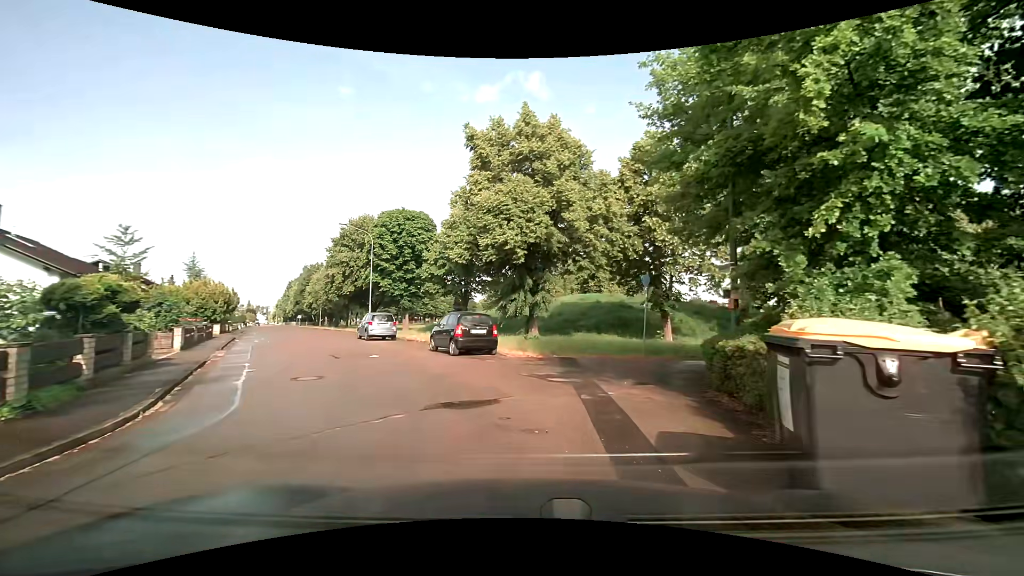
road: residential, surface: asphalt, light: Day
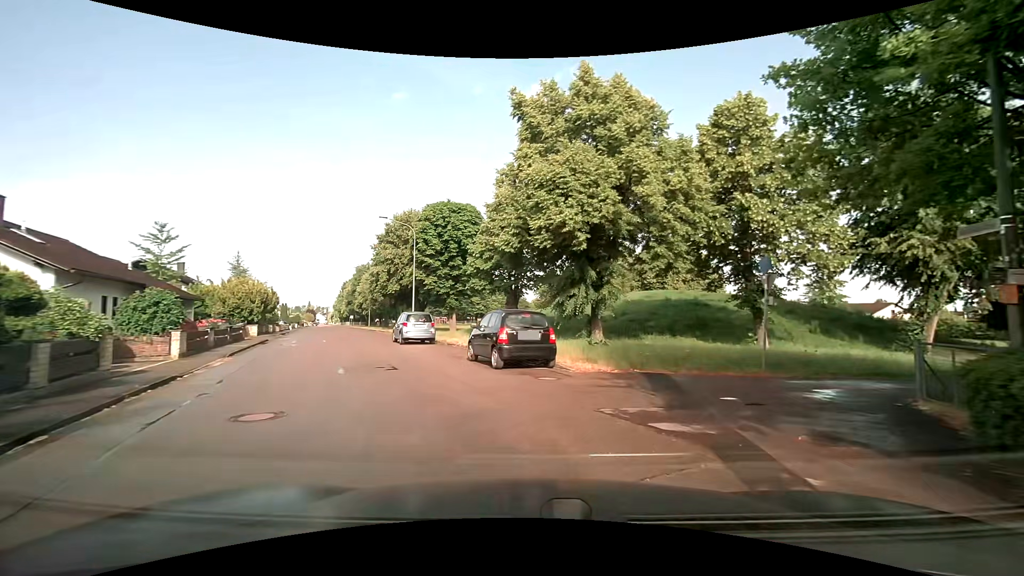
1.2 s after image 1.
(-0.1, +4.5) m; -4°
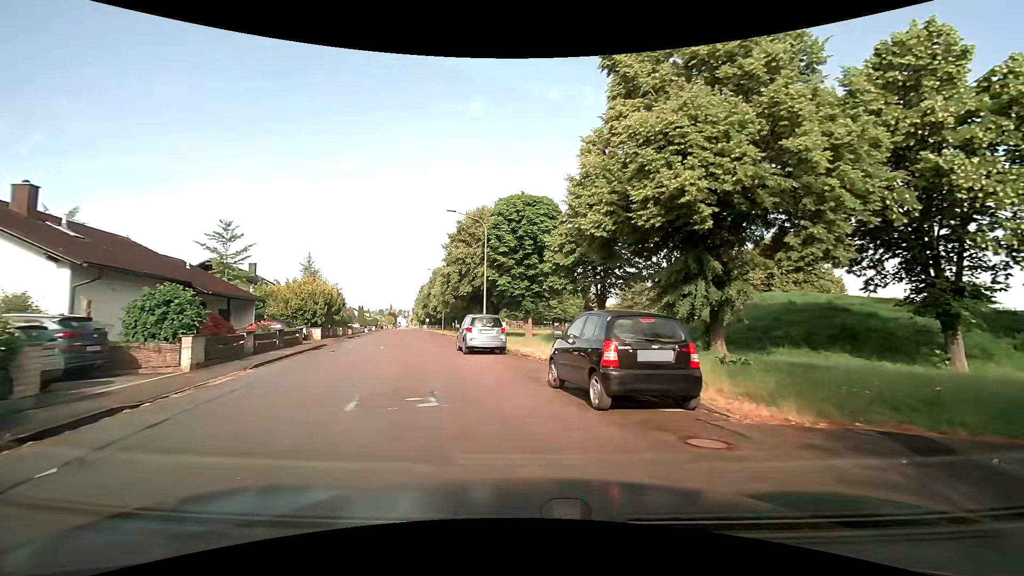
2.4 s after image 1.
(-0.4, +5.0) m; -9°
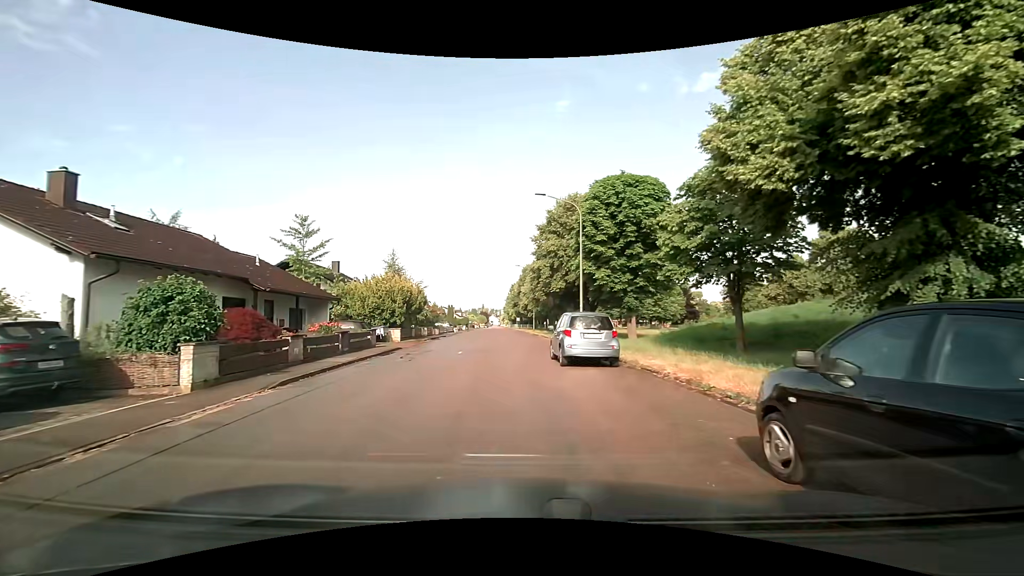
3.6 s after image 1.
(-0.4, +5.2) m; -10°
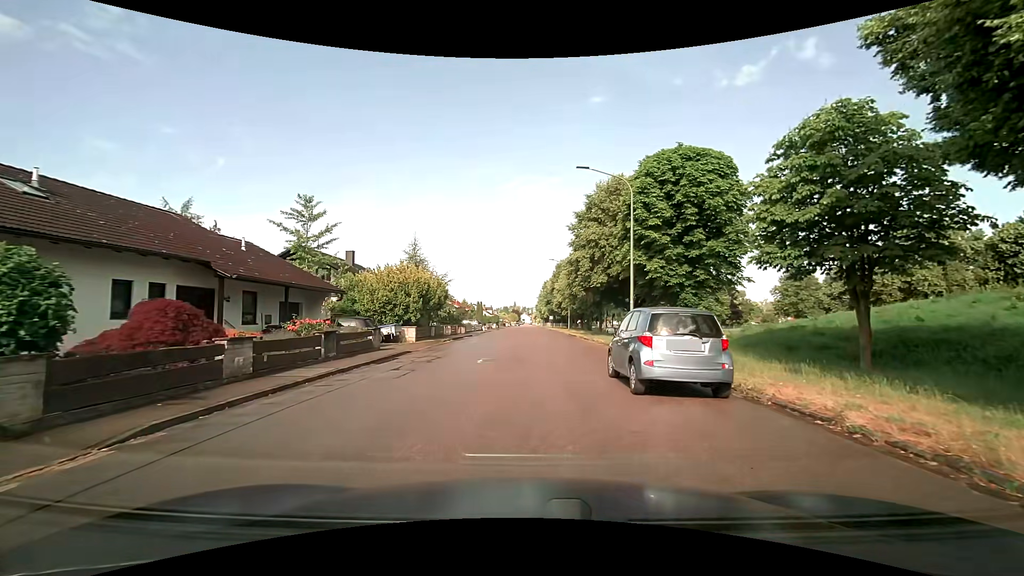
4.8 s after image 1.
(-0.3, +5.4) m; -5°
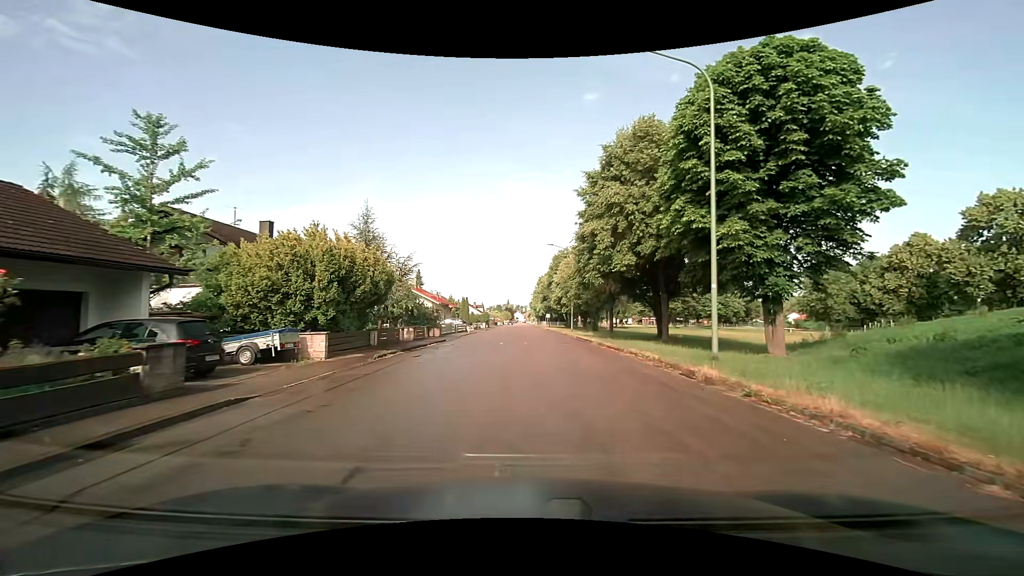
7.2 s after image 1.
(0.0, +12.5) m; +1°
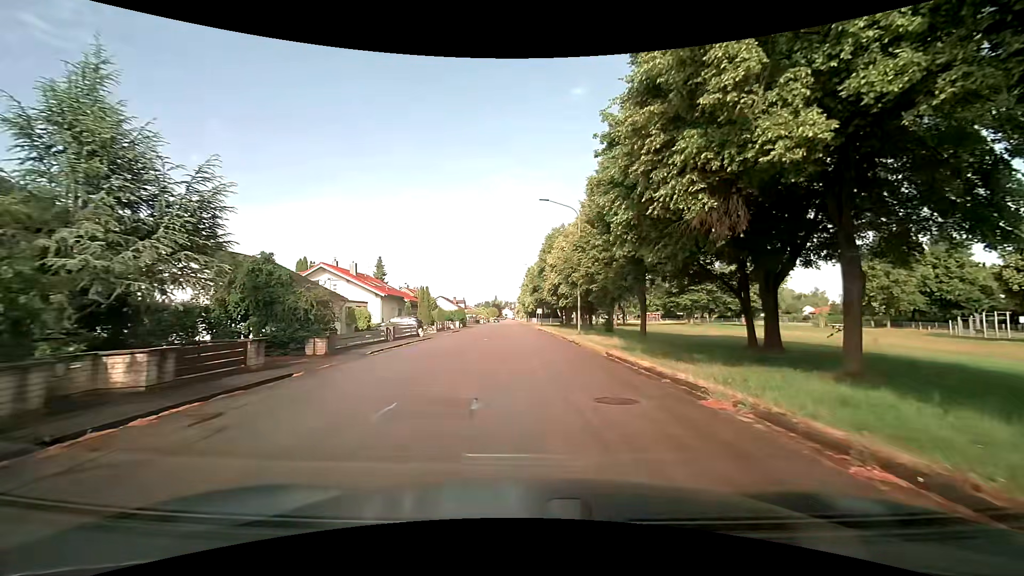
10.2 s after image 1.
(+0.5, +20.1) m; +2°
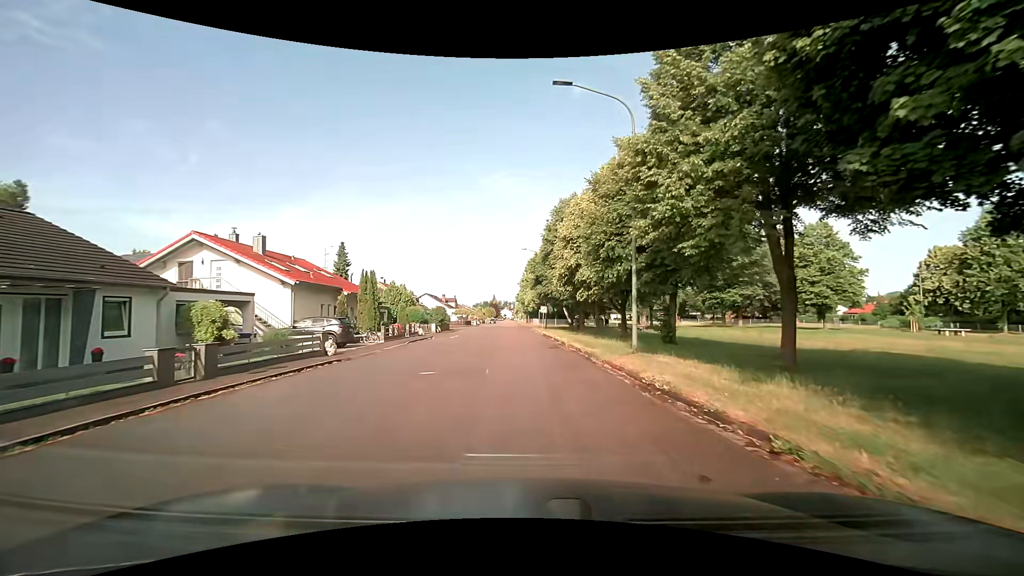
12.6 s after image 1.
(-0.3, +18.1) m; -1°
(0, +10) (0, +20) (0, +30) (-1, +40) (-1, +50) (-2, +60) (-2, +70) (-2, +80) (-2, +90) (-3, +100) m
